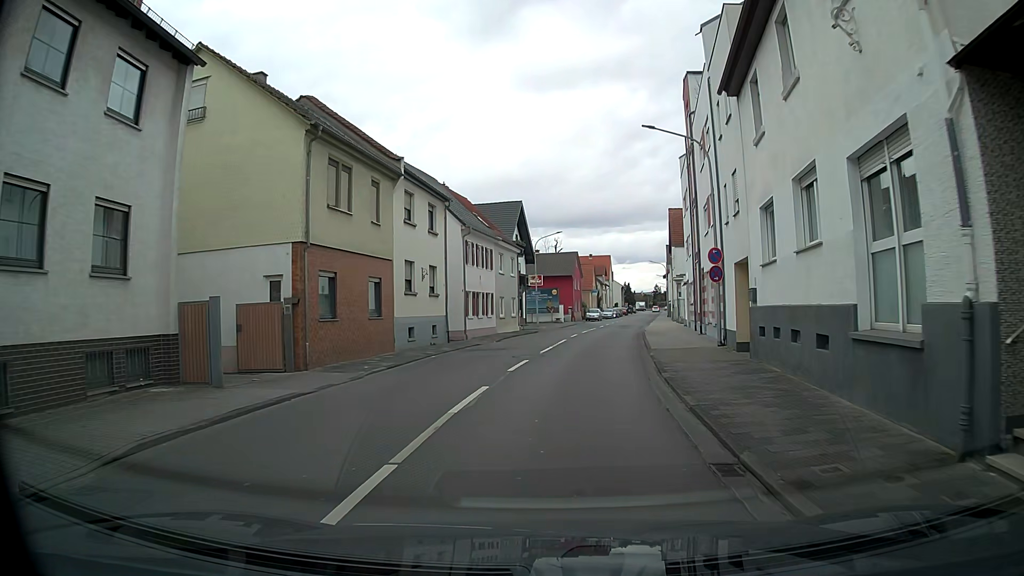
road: tertiary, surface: asphalt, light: Day
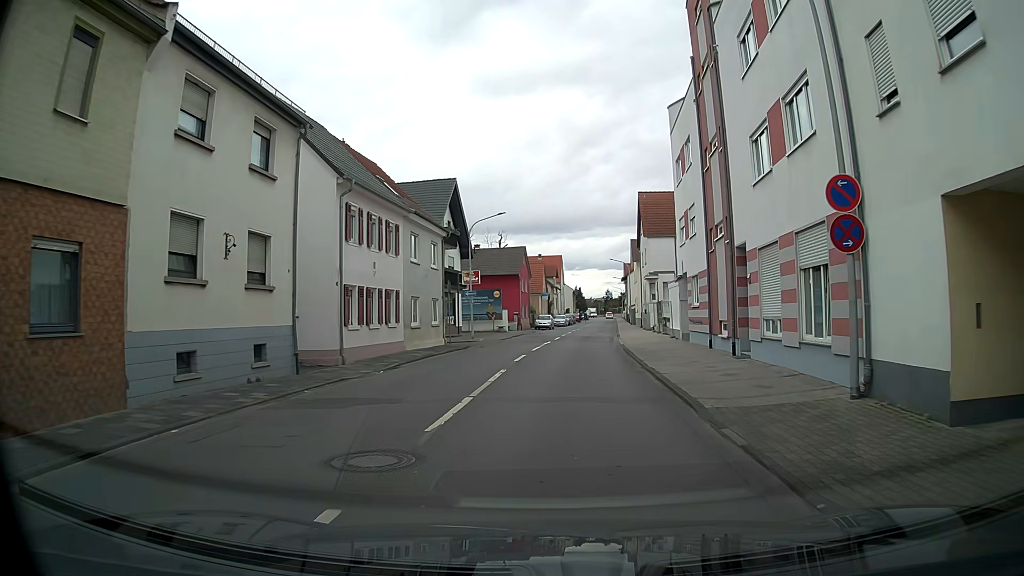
(+0.7, +13.5) m; +6°
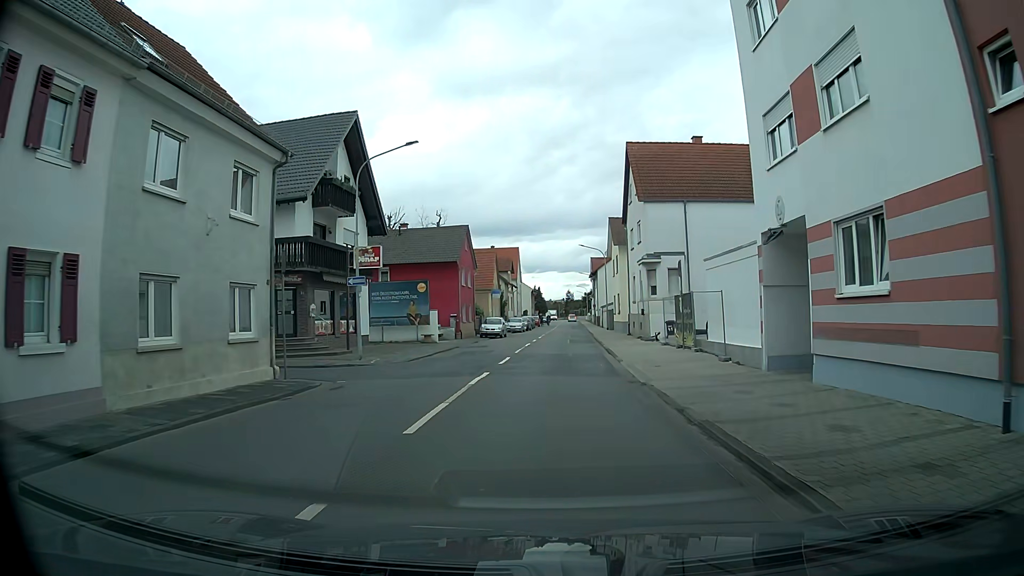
(+0.7, +17.9) m; +3°
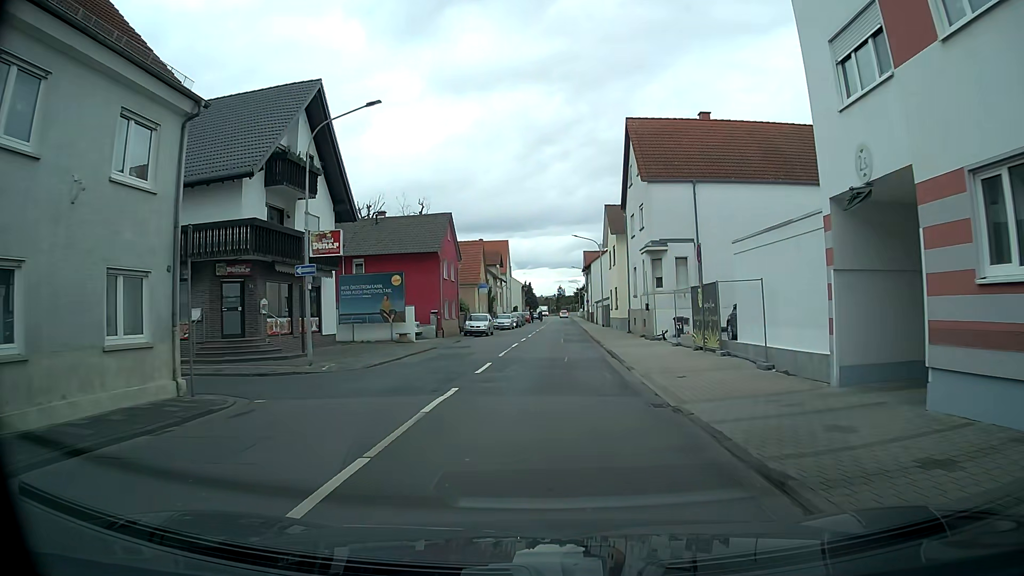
(+0.1, +4.5) m; +1°
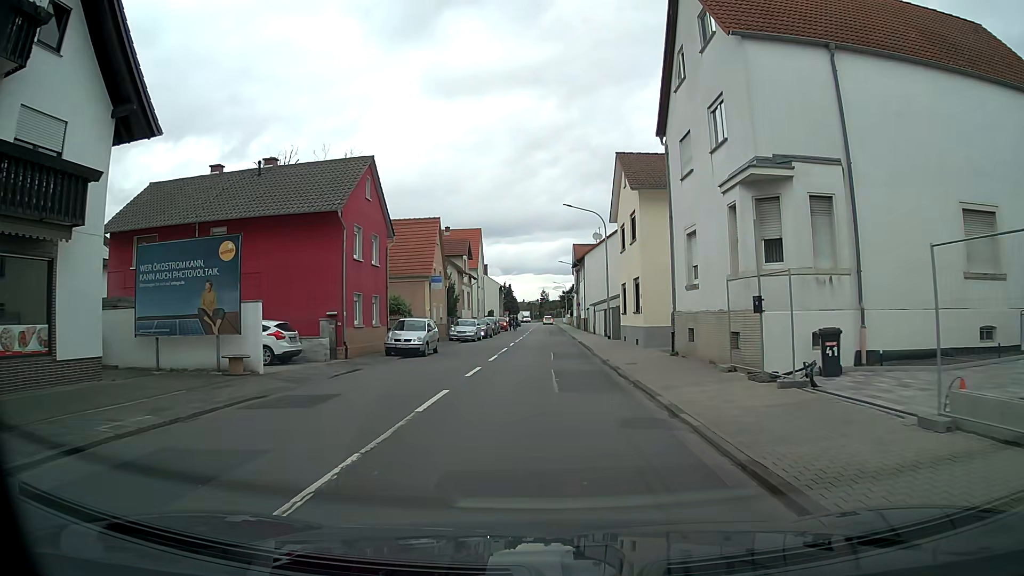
(+0.4, +17.9) m; +2°
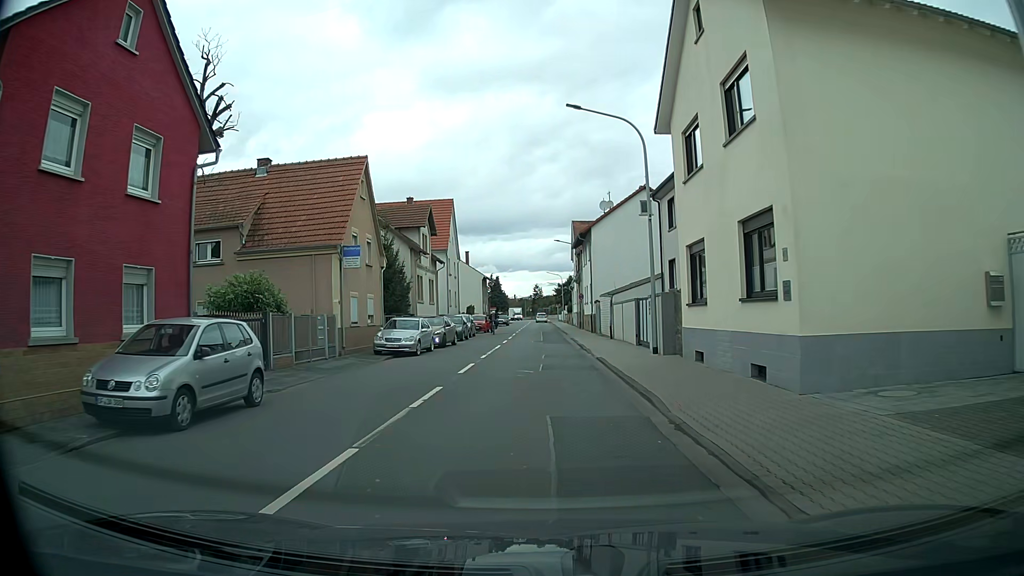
(+0.1, +17.8) m; +2°
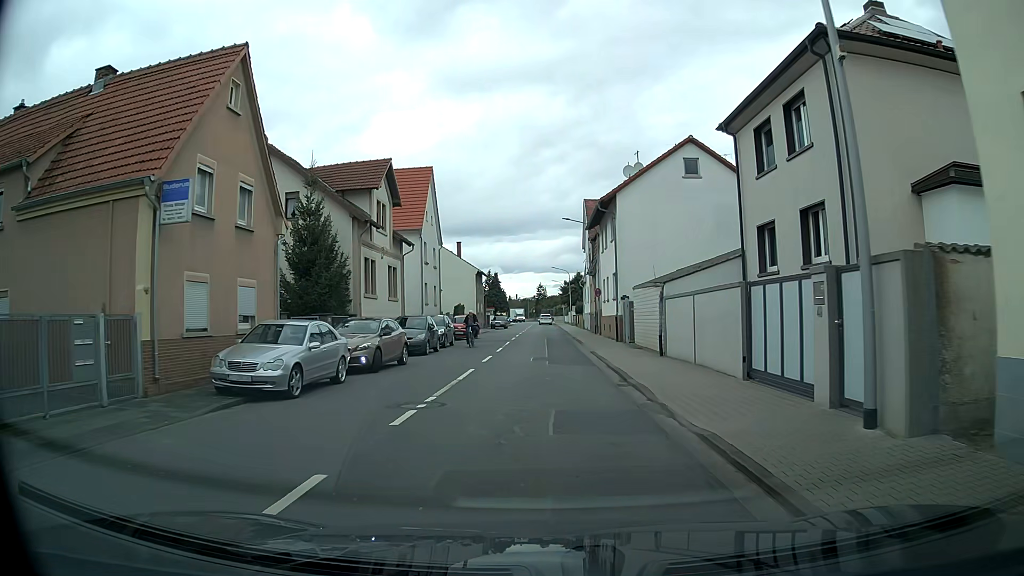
(-0.3, +13.4) m; -1°
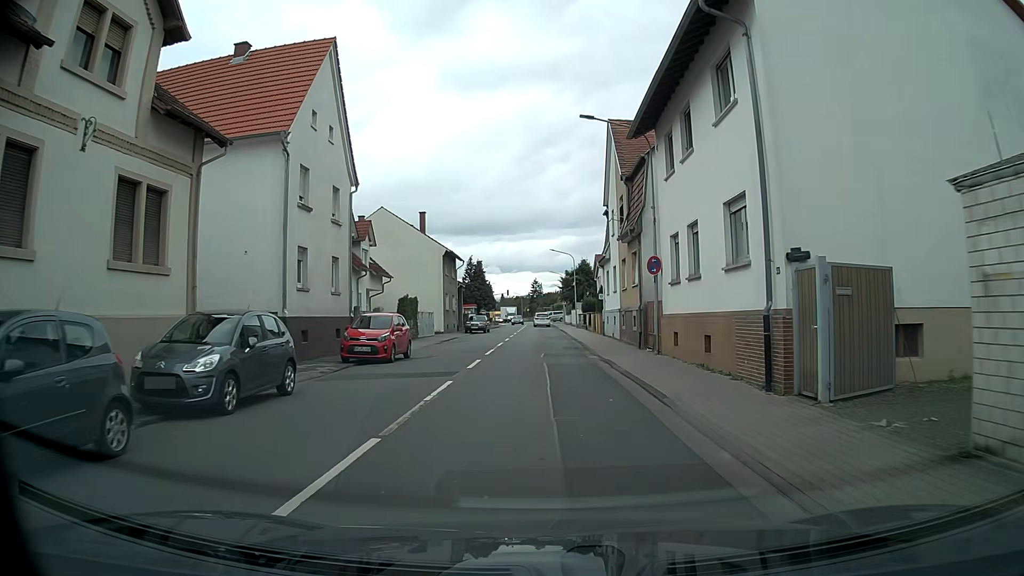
(-0.2, +22.3) m; -1°
